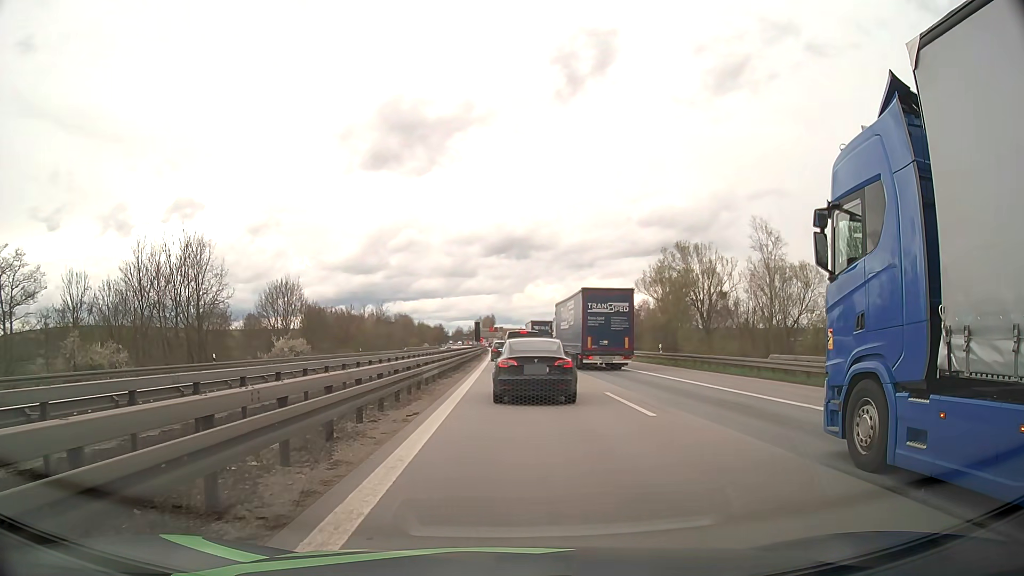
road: motorway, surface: asphalt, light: Day
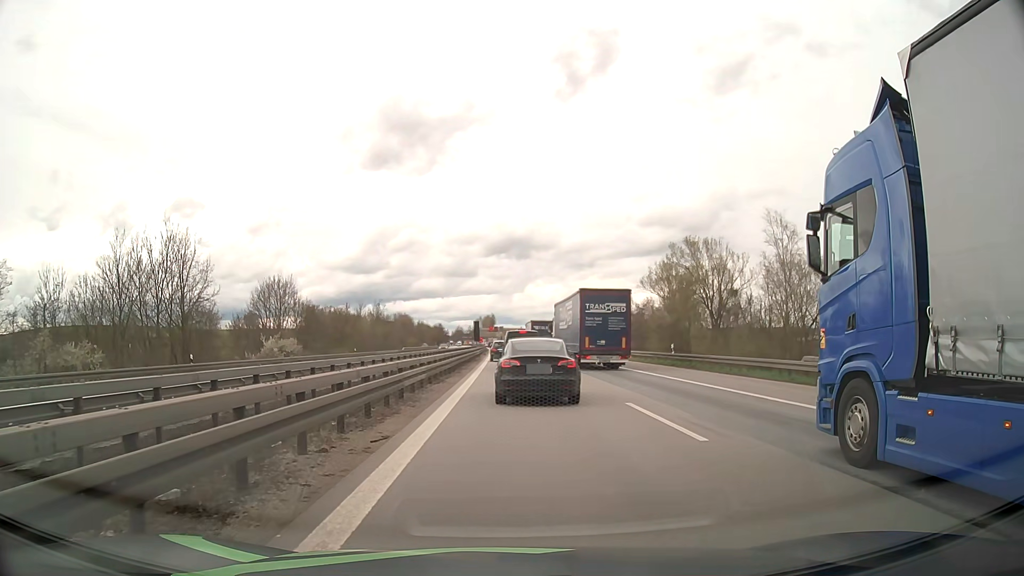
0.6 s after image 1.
(0.0, +3.3) m; 0°
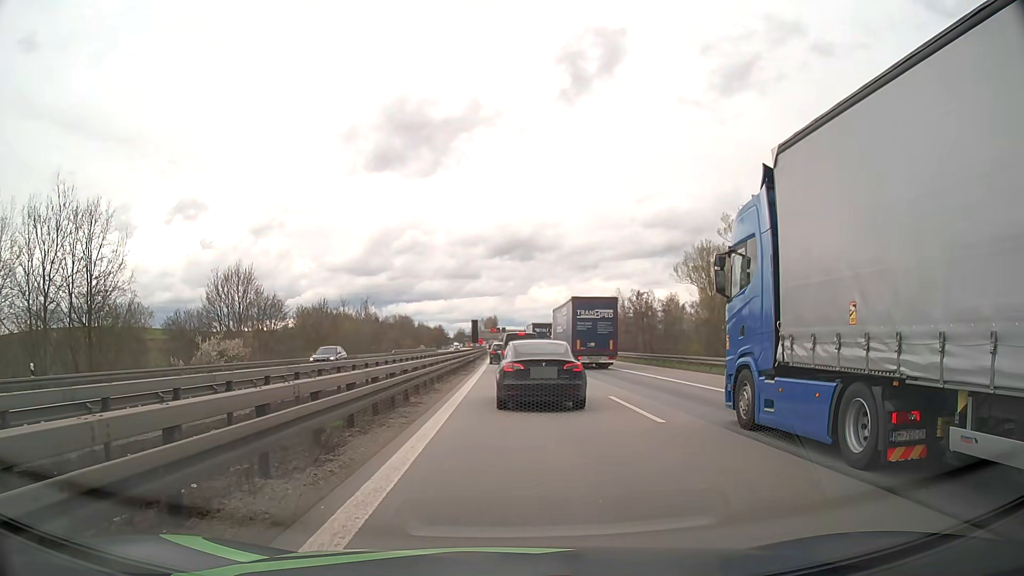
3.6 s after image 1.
(0.0, +15.5) m; 0°
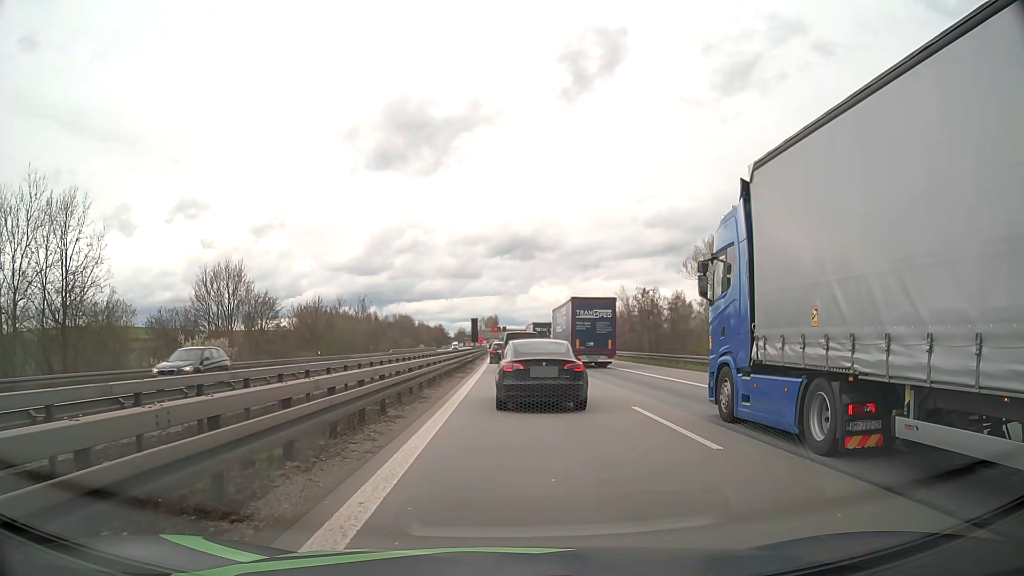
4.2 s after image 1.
(0.0, +3.2) m; 0°
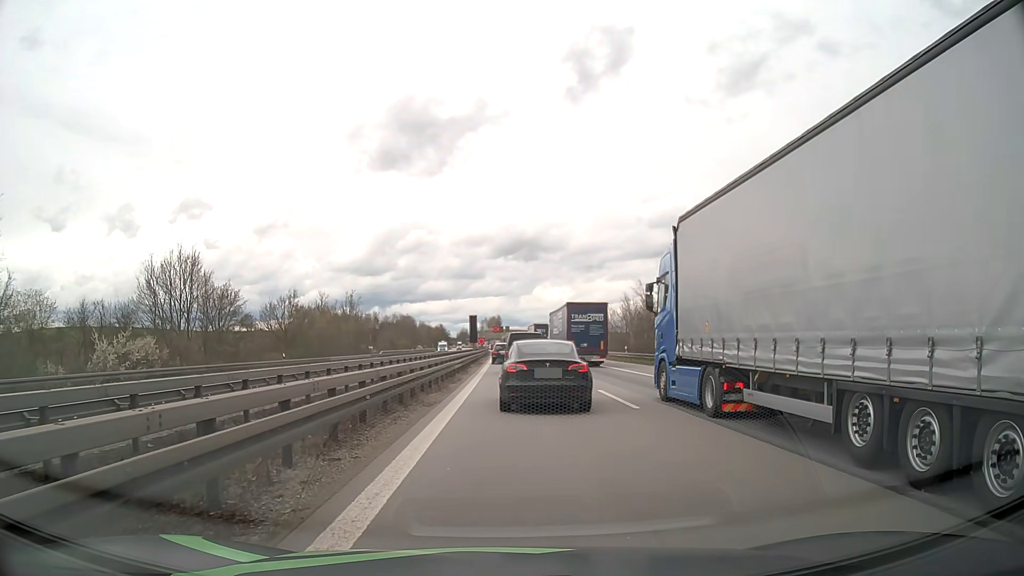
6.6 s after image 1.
(0.0, +12.2) m; -1°
(0, +10) (0, +20) (0, +30) (0, +40) (0, +50) (0, +60) (0, +70) (0, +80) (0, +90) (0, +100) m
